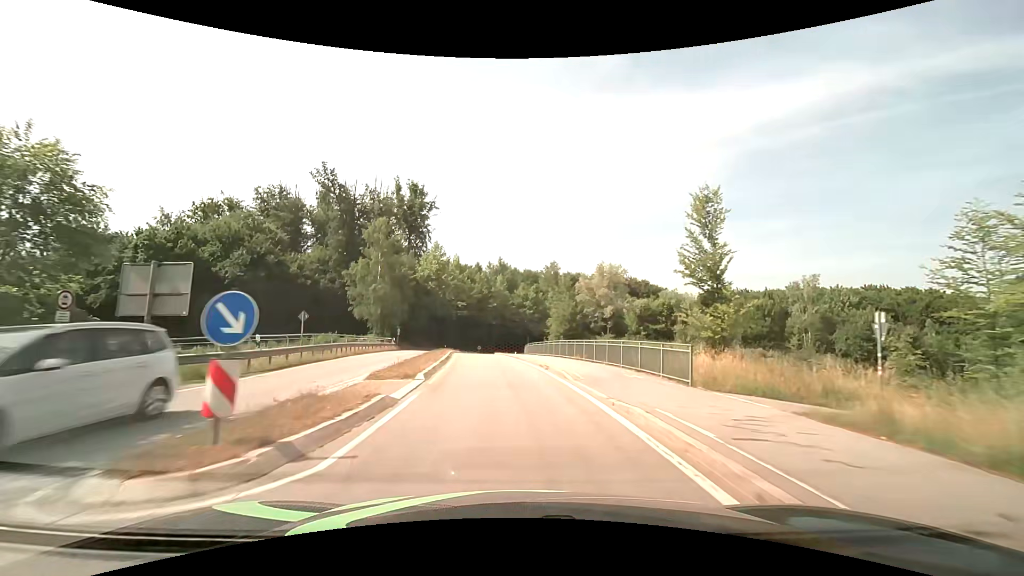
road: primary_link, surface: asphalt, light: Day
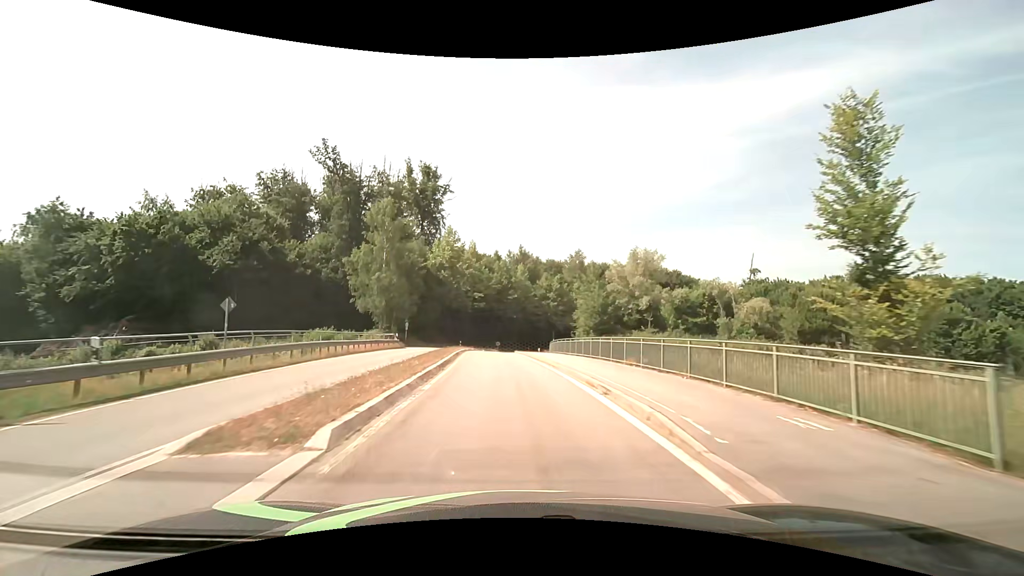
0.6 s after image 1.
(-0.2, +8.5) m; -2°
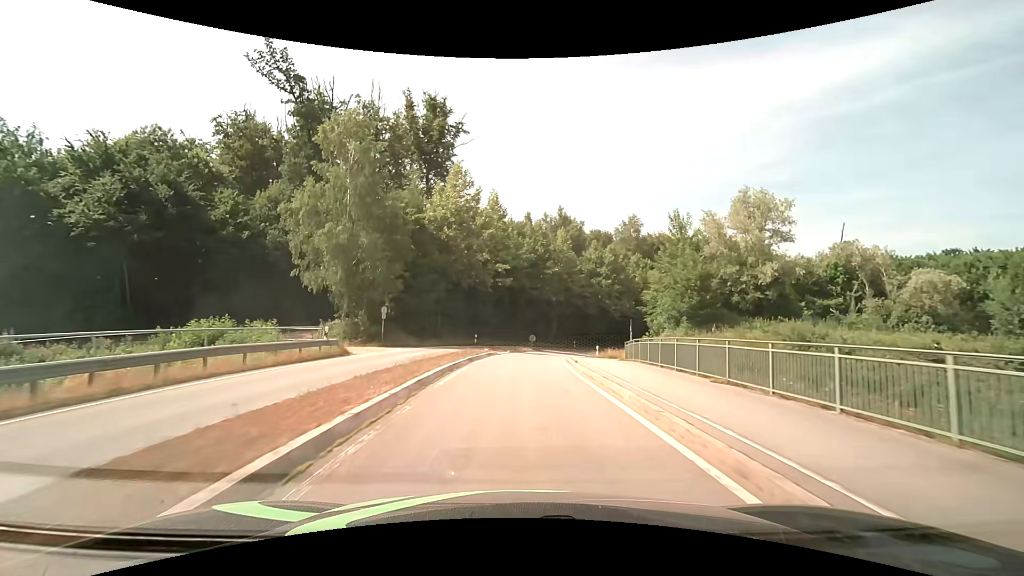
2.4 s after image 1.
(-1.0, +24.3) m; -4°
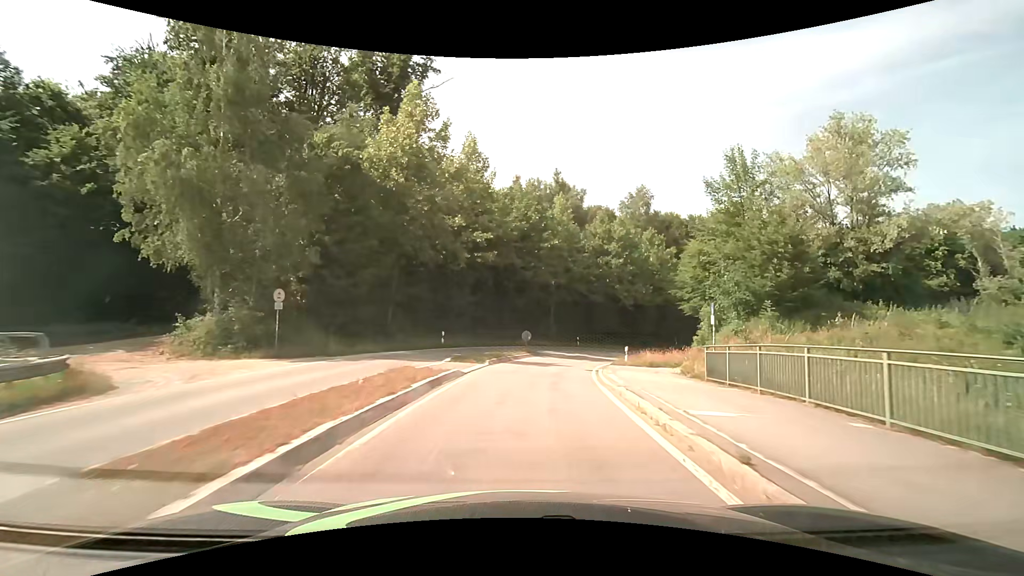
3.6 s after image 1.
(+0.1, +15.0) m; +1°
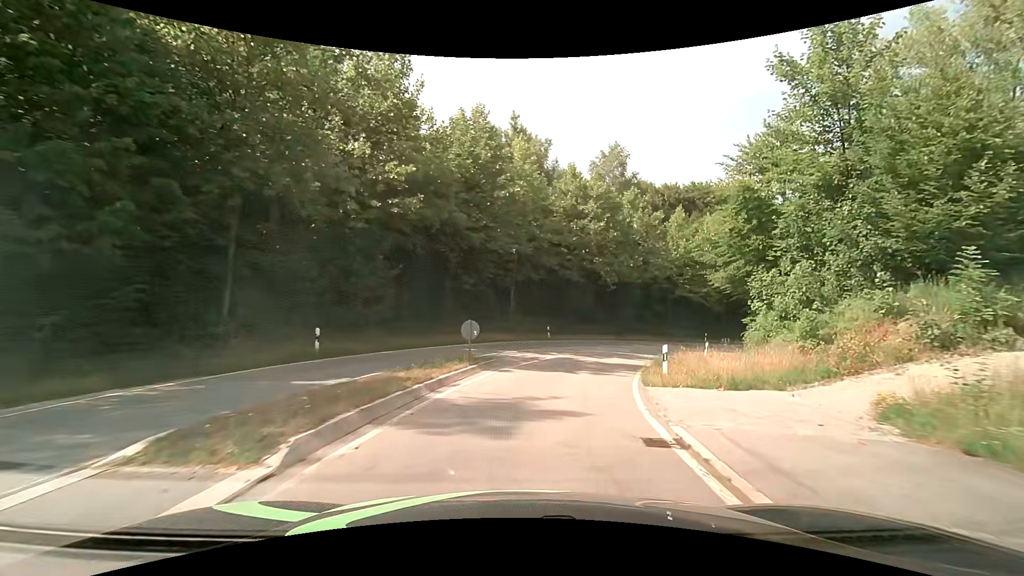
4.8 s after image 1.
(+0.5, +14.1) m; +5°
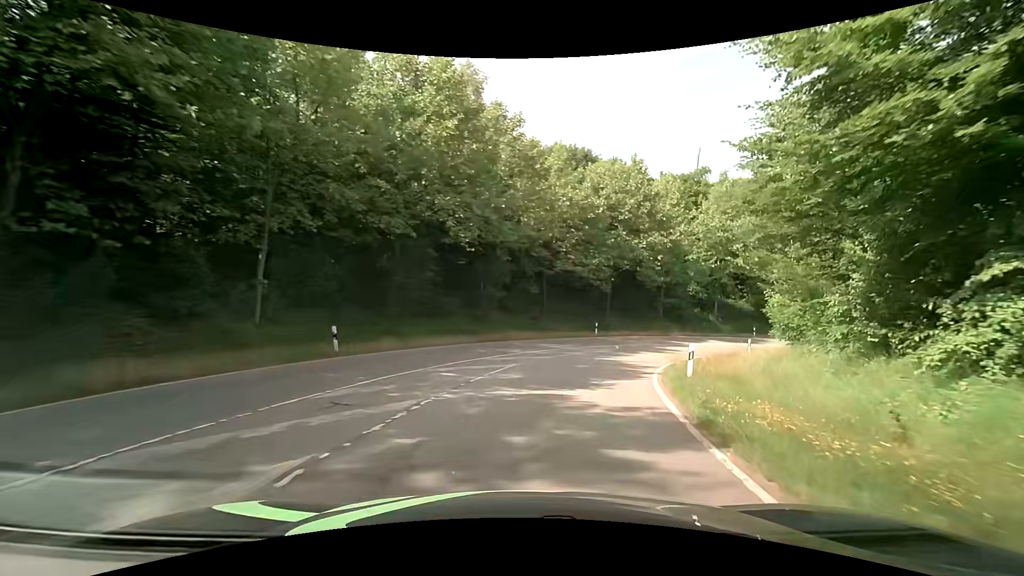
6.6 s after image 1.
(+2.8, +20.3) m; +17°
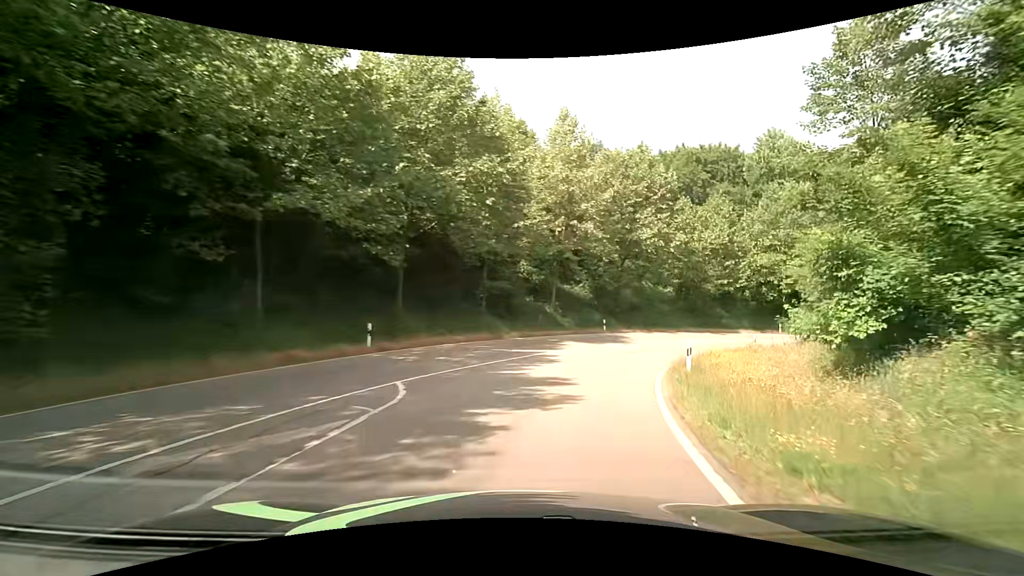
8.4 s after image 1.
(+3.9, +20.1) m; +22°
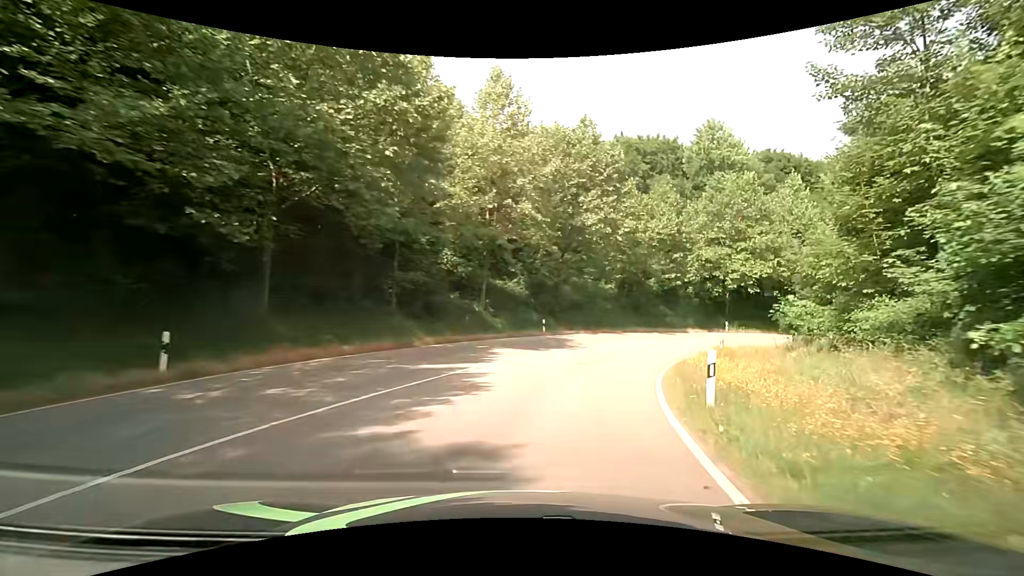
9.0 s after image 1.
(+0.5, +6.9) m; +8°
(+1, +10) (+4, +20) (+8, +28) (+14, +36) (+22, +43) (+31, +48) (+40, +51) (+50, +53) (+60, +53) (+69, +50) m
